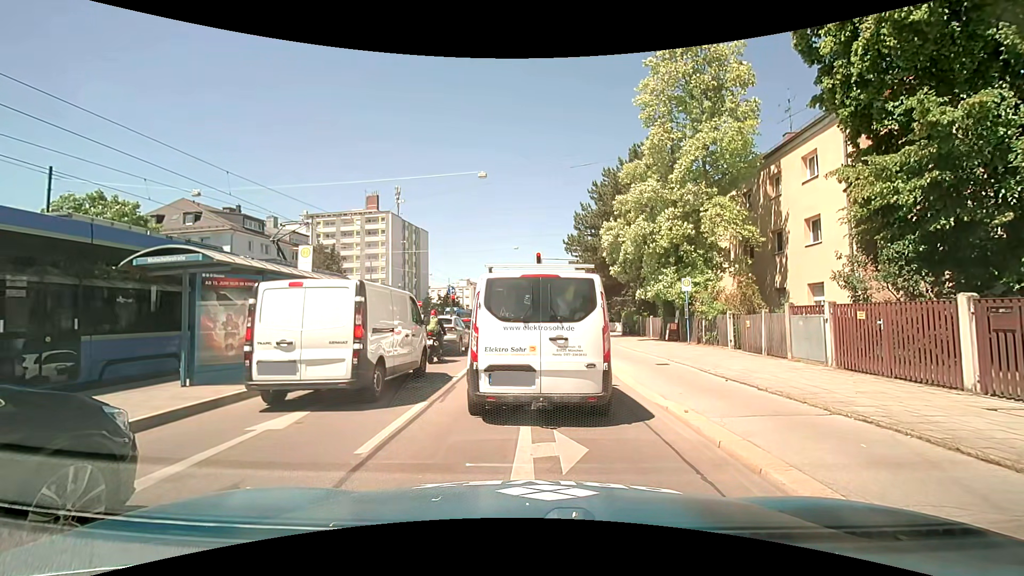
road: primary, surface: asphalt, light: Day
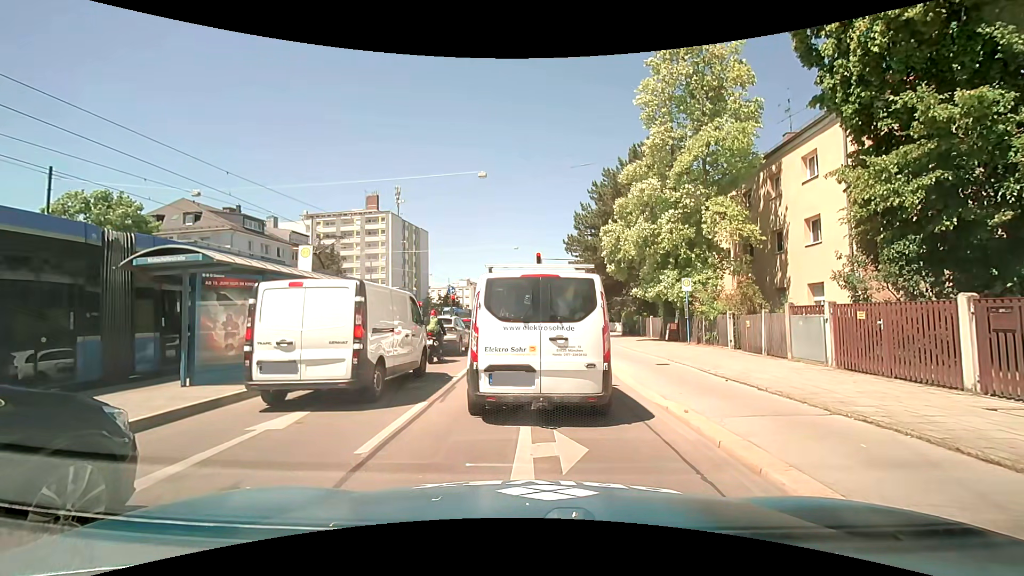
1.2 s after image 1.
(0.0, 0.0) m; 0°
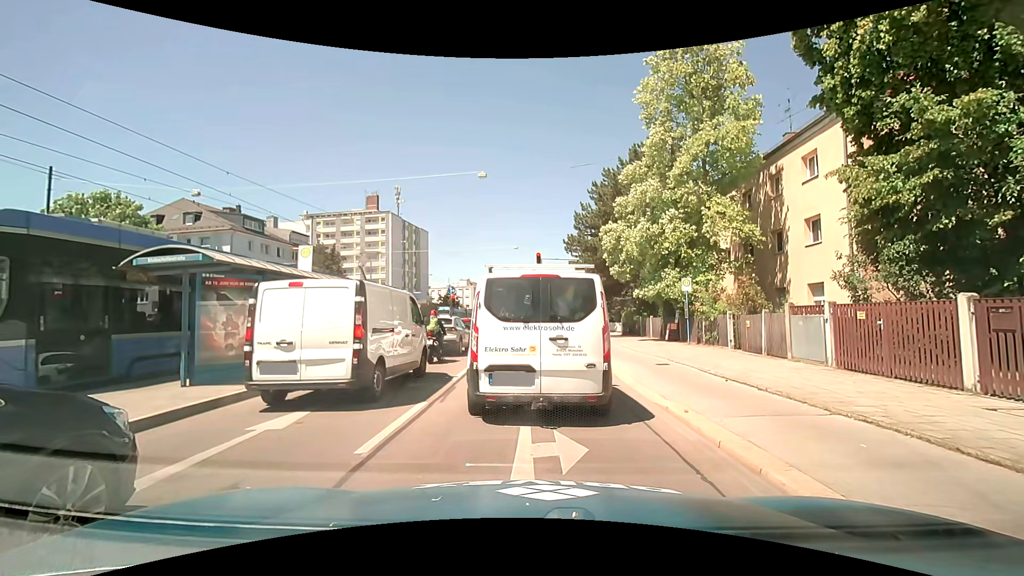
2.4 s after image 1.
(0.0, 0.0) m; 0°
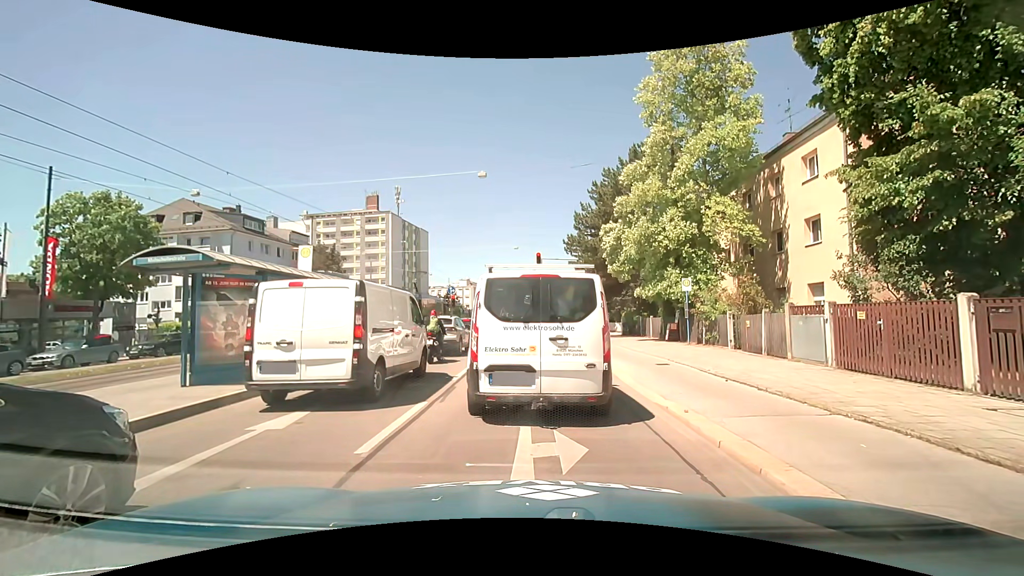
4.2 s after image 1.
(0.0, 0.0) m; 0°
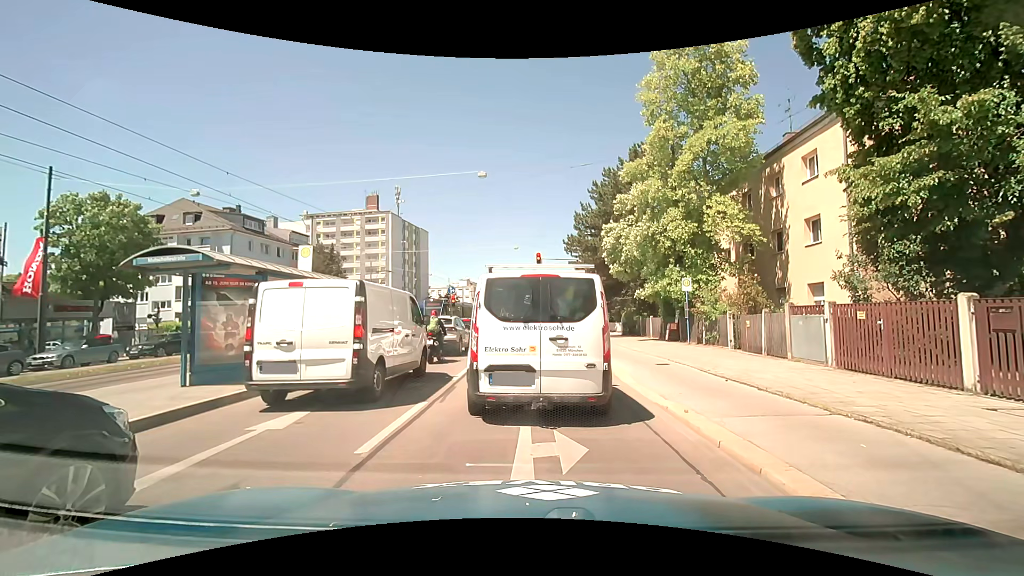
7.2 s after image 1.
(0.0, 0.0) m; 0°
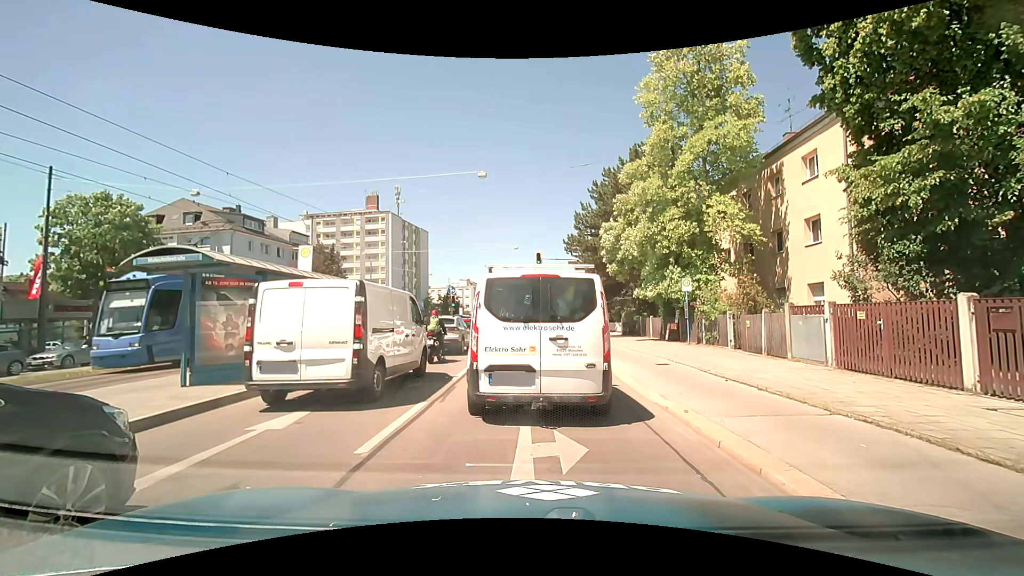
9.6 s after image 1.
(0.0, 0.0) m; 0°
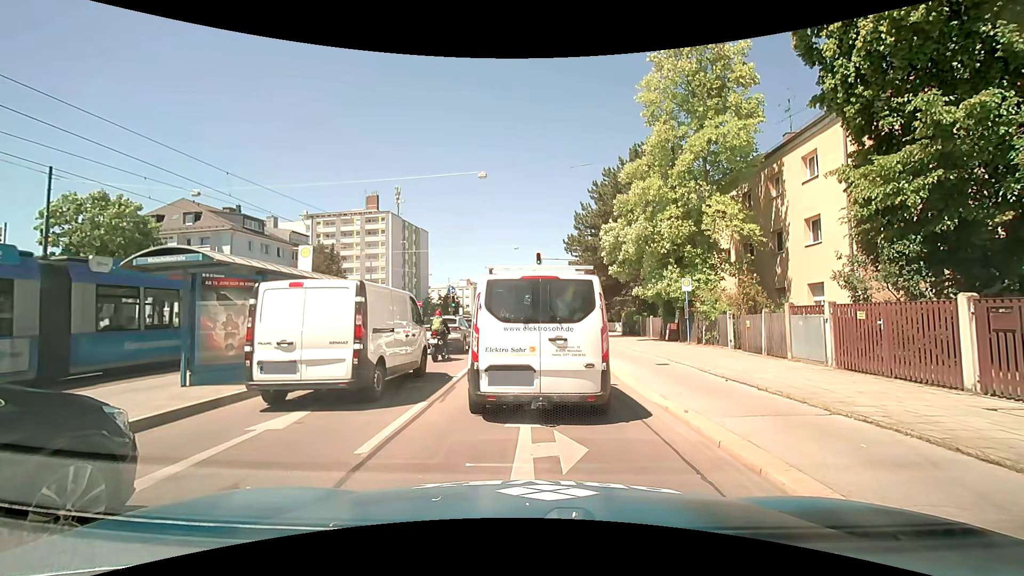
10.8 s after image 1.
(0.0, 0.0) m; 0°
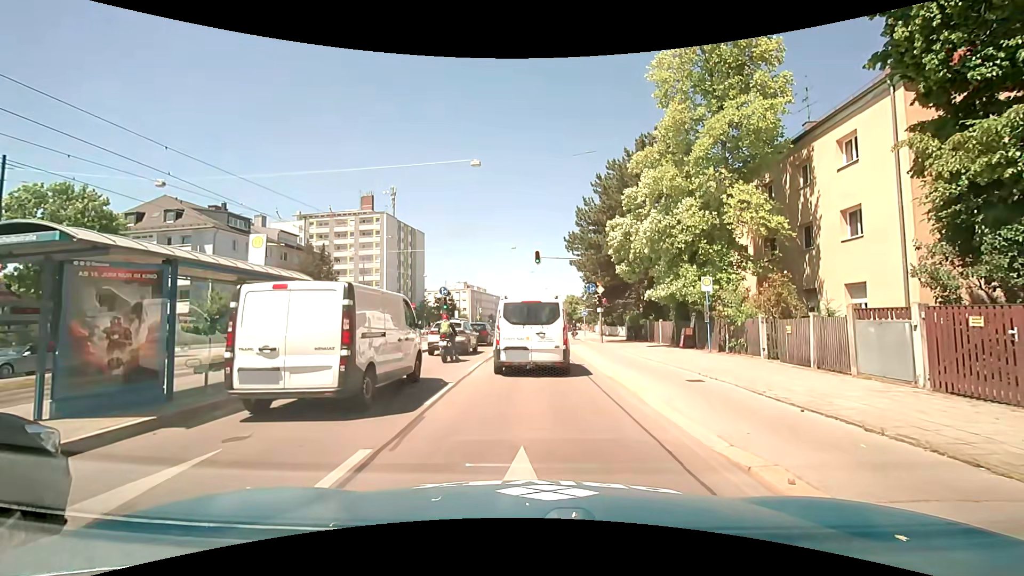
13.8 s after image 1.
(0.0, +2.9) m; +1°
(0, +10) (0, +20) (0, +30) (0, +40) (0, +50) (0, +60) (0, +70) (+1, +80) (+2, +90) (+3, +100) m
